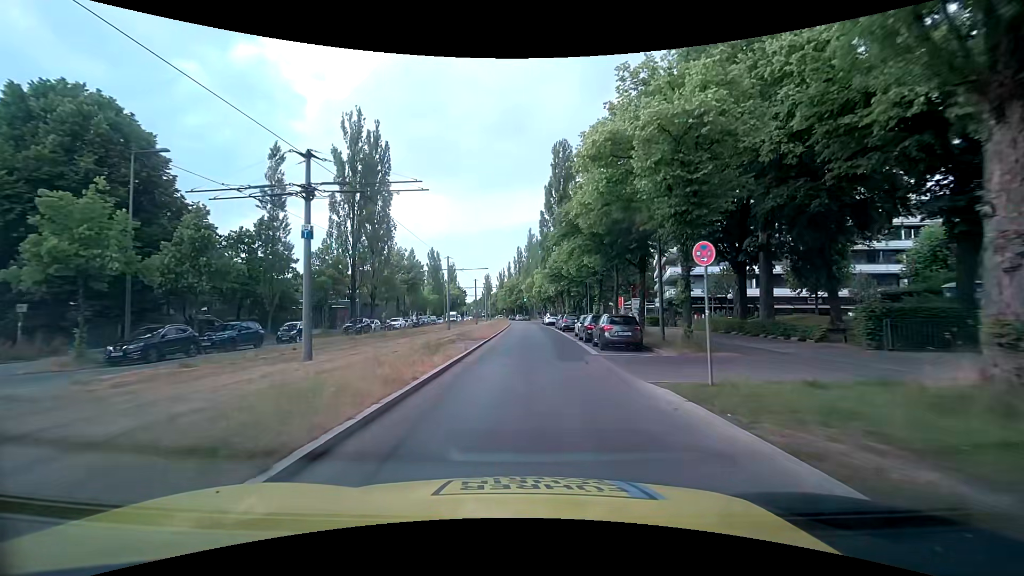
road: secondary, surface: asphalt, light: Day
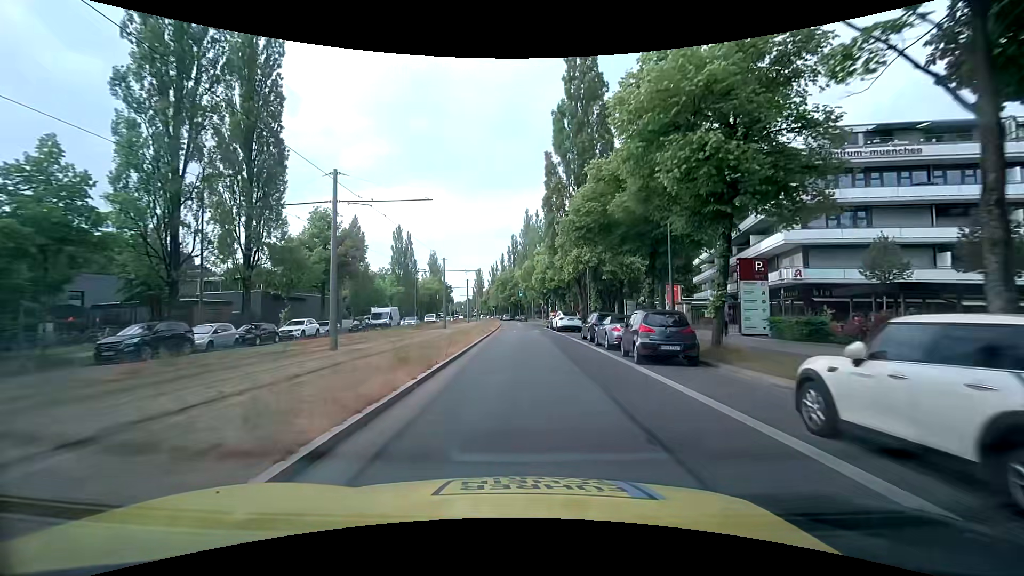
(0.0, +28.3) m; 0°
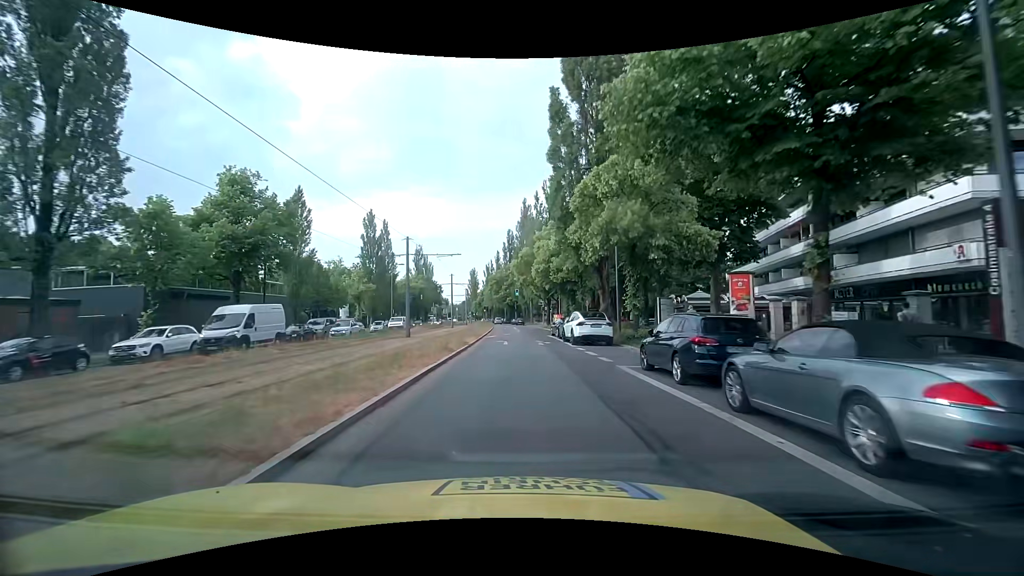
(+0.1, +14.8) m; 0°
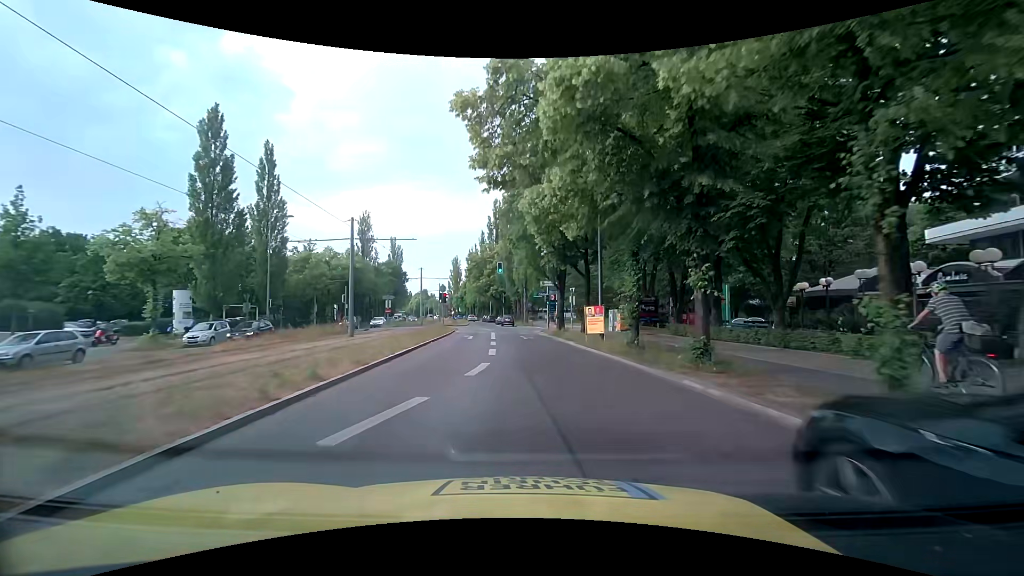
(+0.3, +35.6) m; +1°
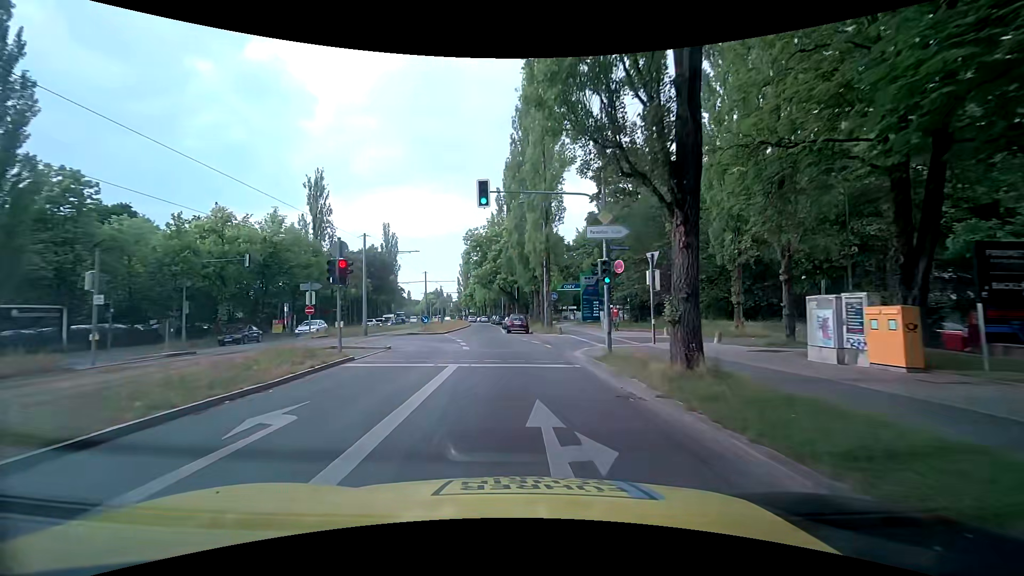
(+0.2, +26.2) m; -2°
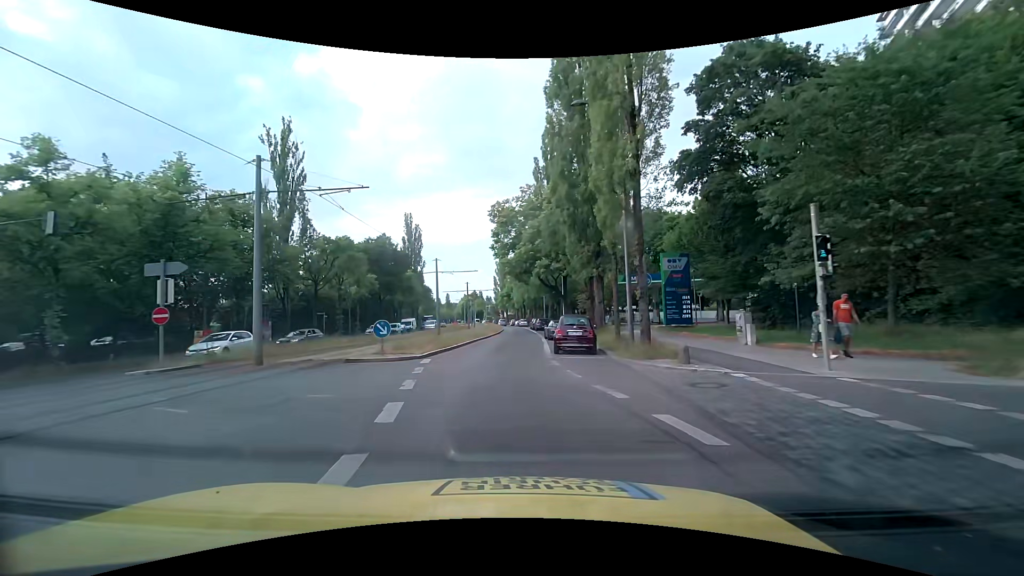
(-0.5, +18.6) m; -4°
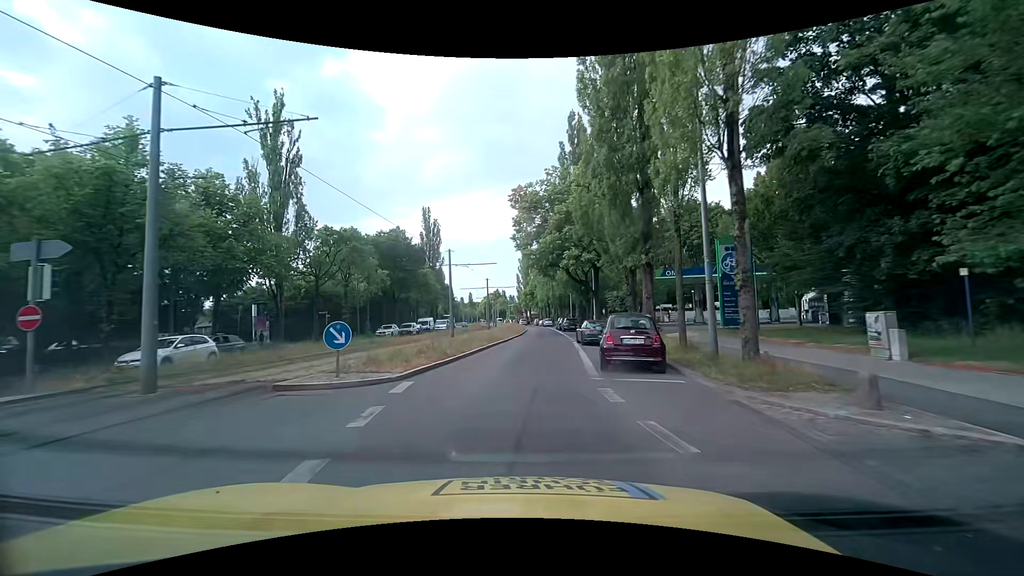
(-0.1, +6.1) m; -2°
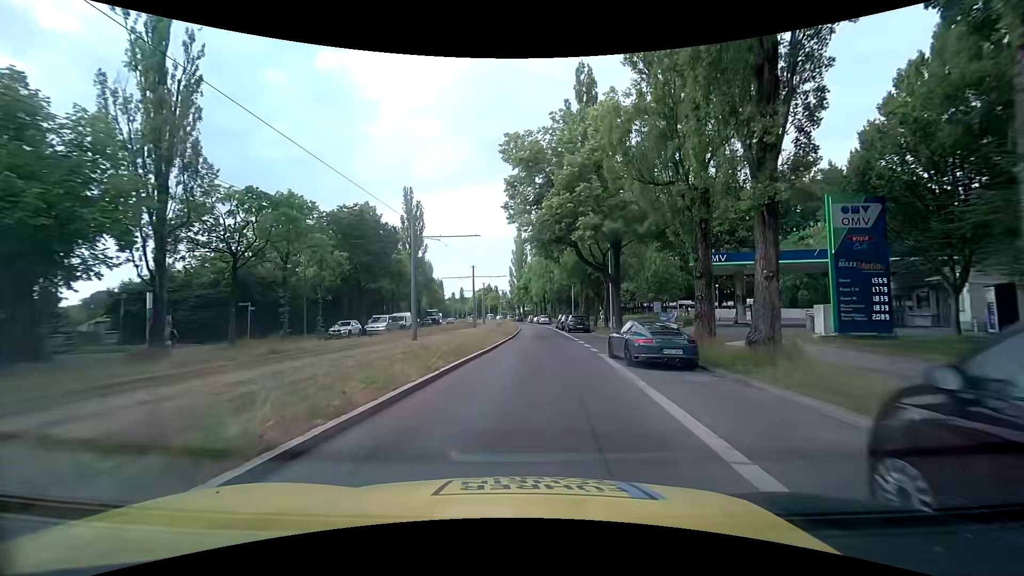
(-0.2, +12.0) m; 0°
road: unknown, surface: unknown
